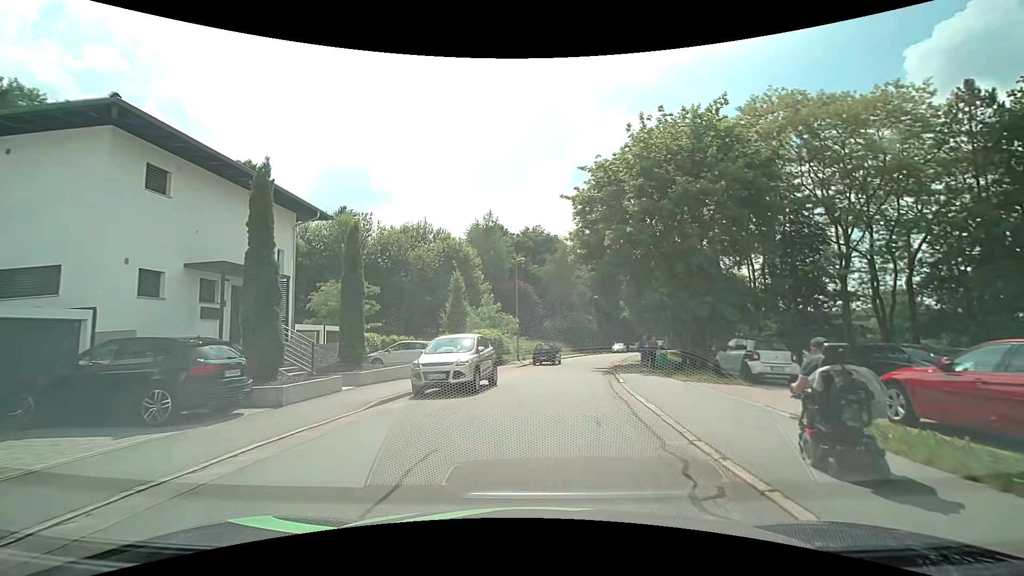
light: Day
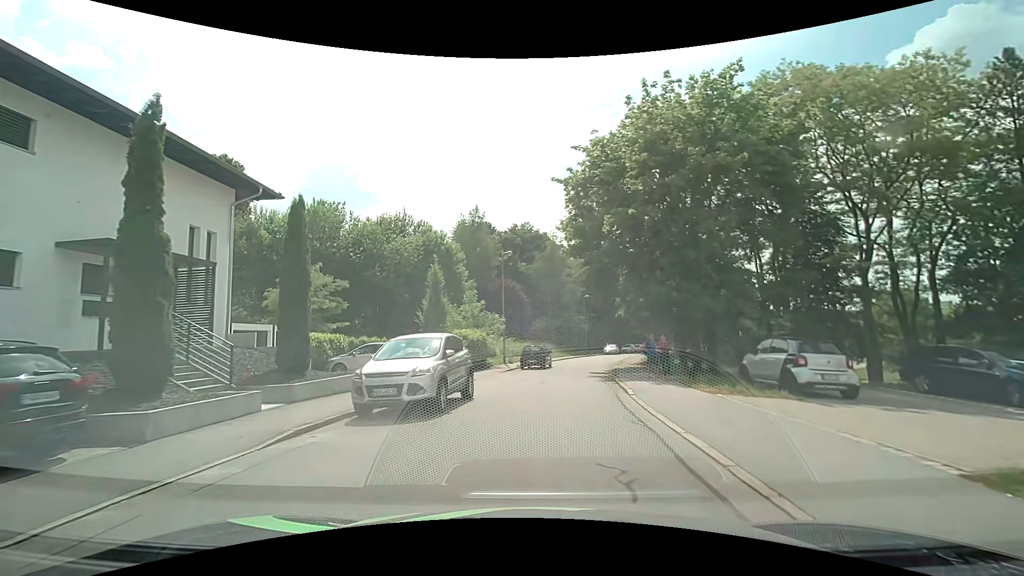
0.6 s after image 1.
(+0.1, +3.6) m; +3°
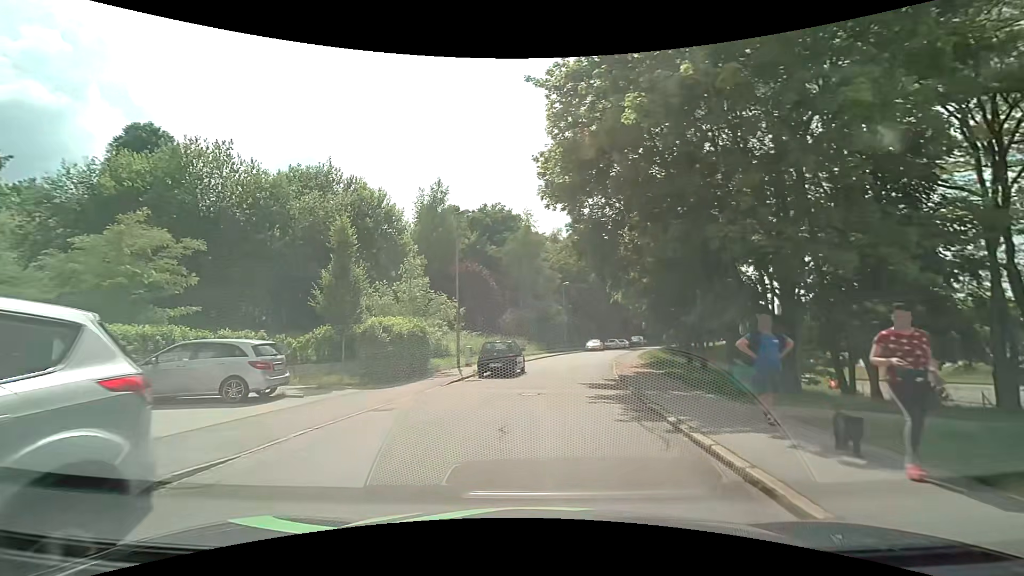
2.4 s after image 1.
(+0.2, +10.6) m; +3°
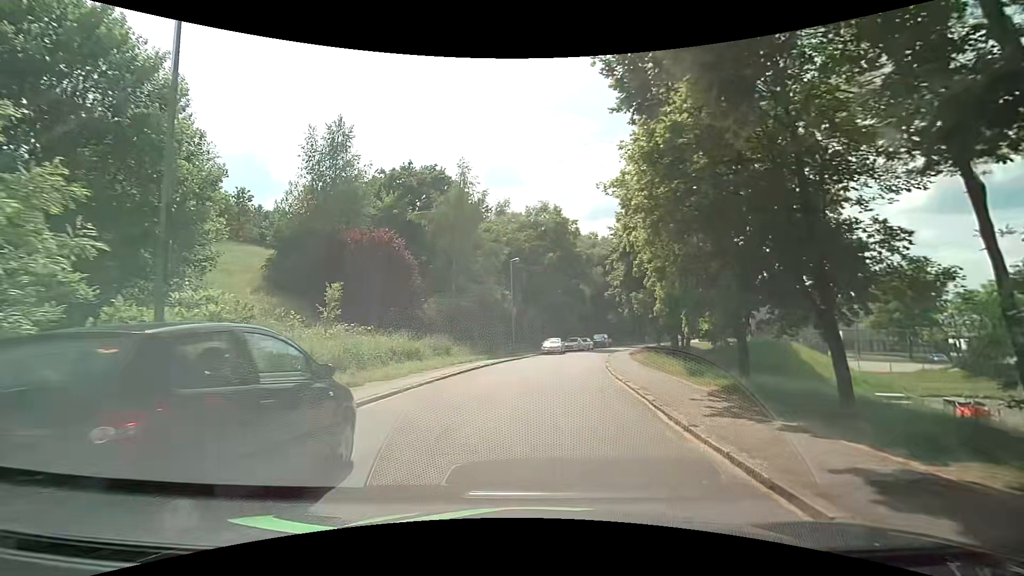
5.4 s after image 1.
(+0.7, +17.9) m; +4°
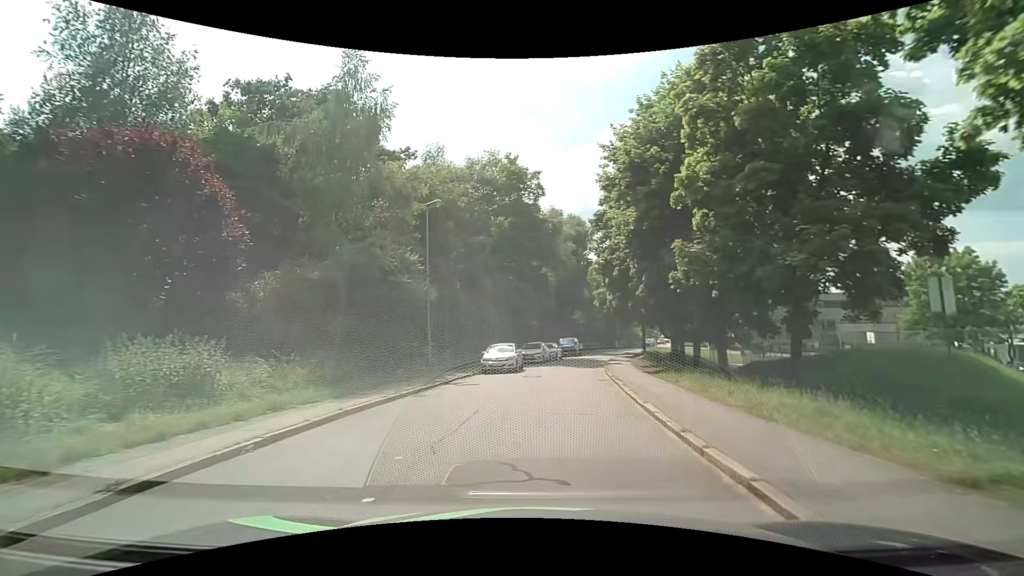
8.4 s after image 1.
(+1.3, +19.3) m; +7°
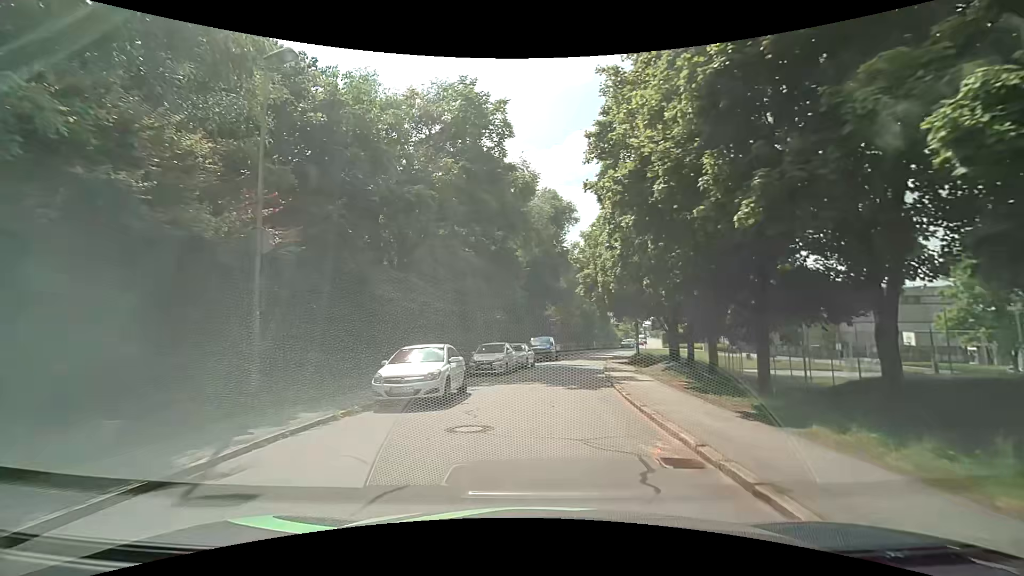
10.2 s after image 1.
(+0.3, +12.4) m; +4°
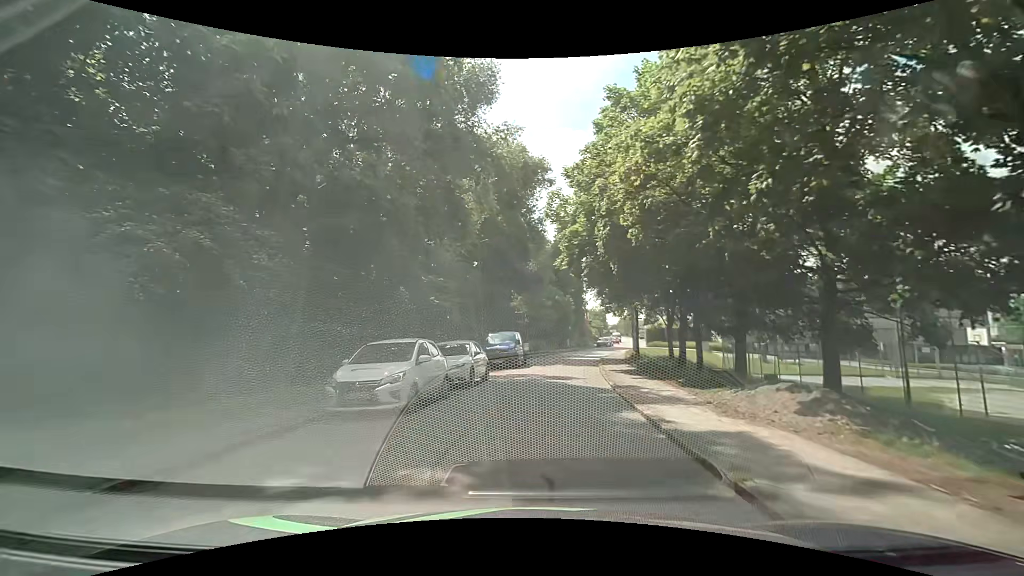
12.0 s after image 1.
(+0.3, +12.5) m; +2°
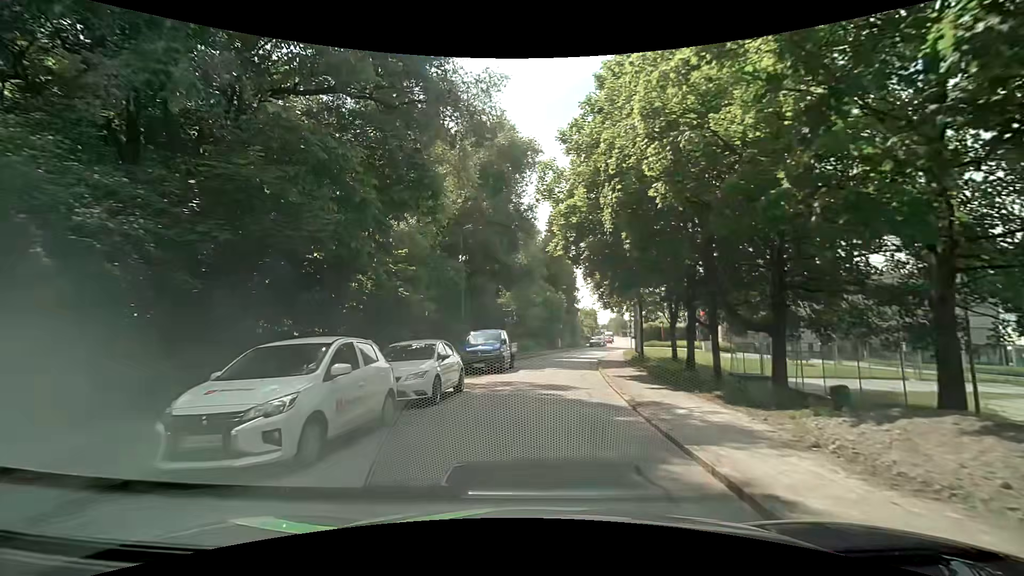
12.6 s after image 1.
(+0.1, +4.0) m; +3°
(0, +10) (+1, +20) (+2, +30) (+3, +40) (+6, +49) (+14, +55) (+24, +54) (+34, +52) (+43, +50) (+53, +48) m
